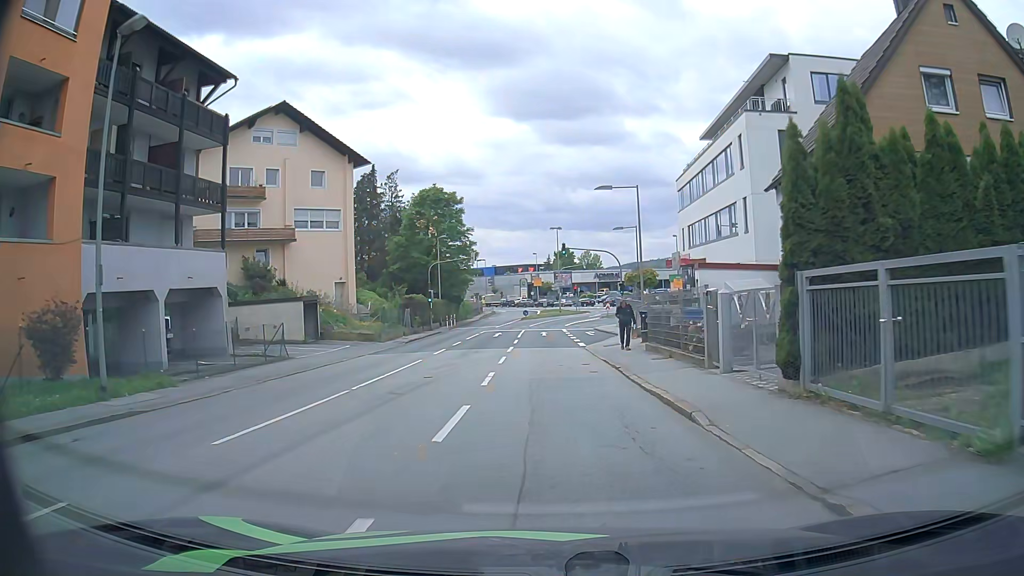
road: tertiary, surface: asphalt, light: Day
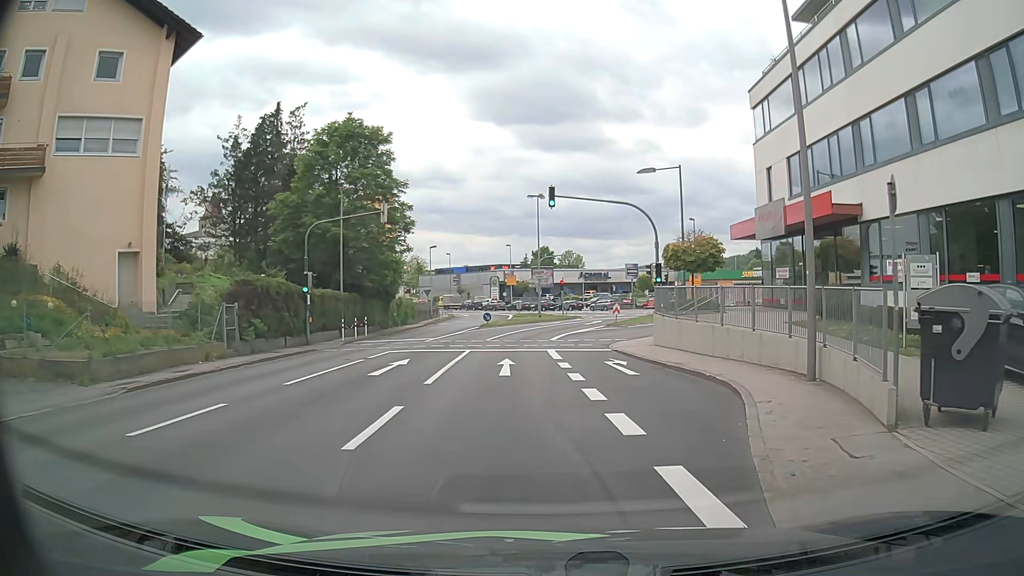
(+0.1, +24.4) m; +2°
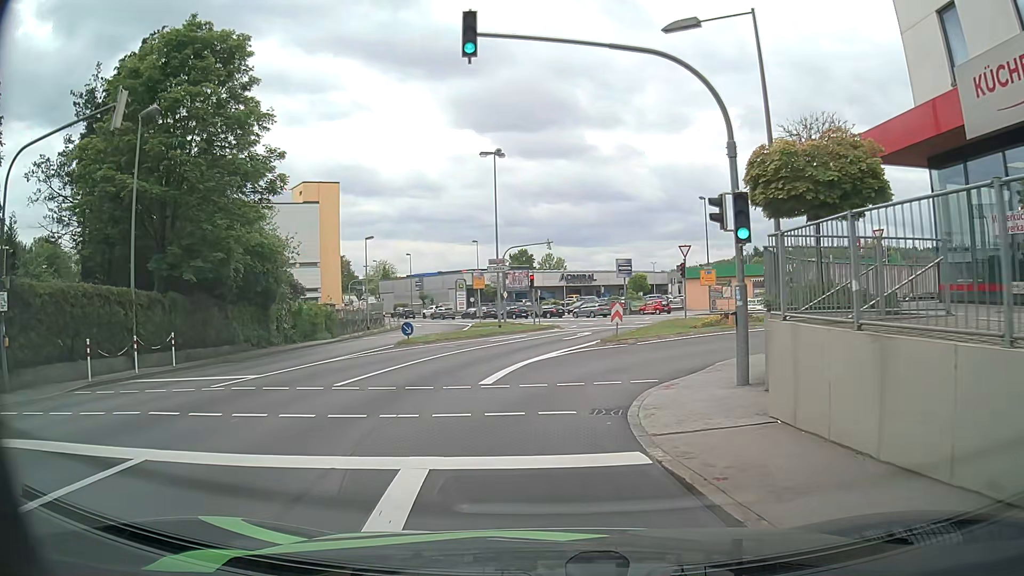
(+1.0, +17.2) m; 0°
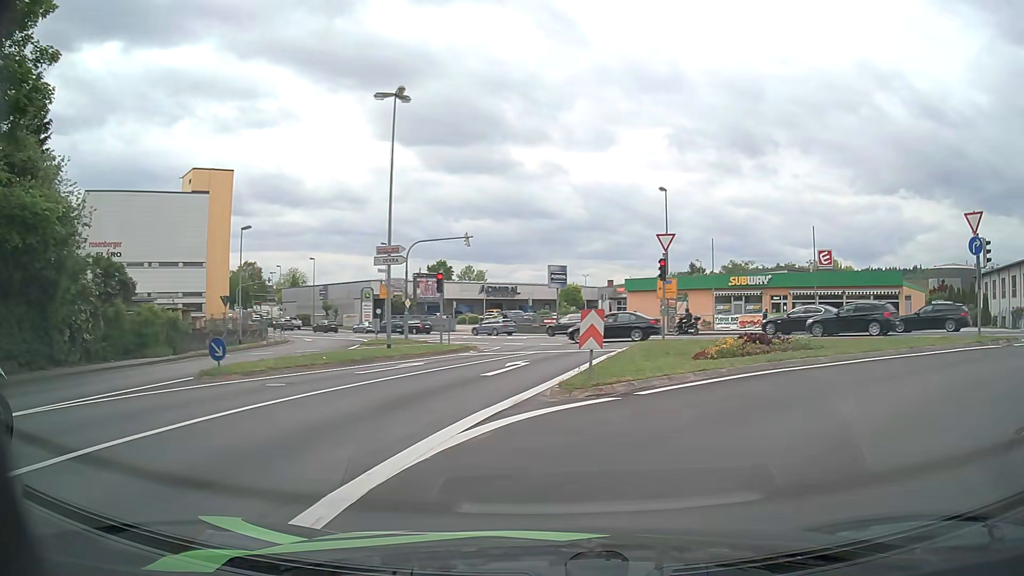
(+0.3, +12.5) m; +6°
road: tertiary_link
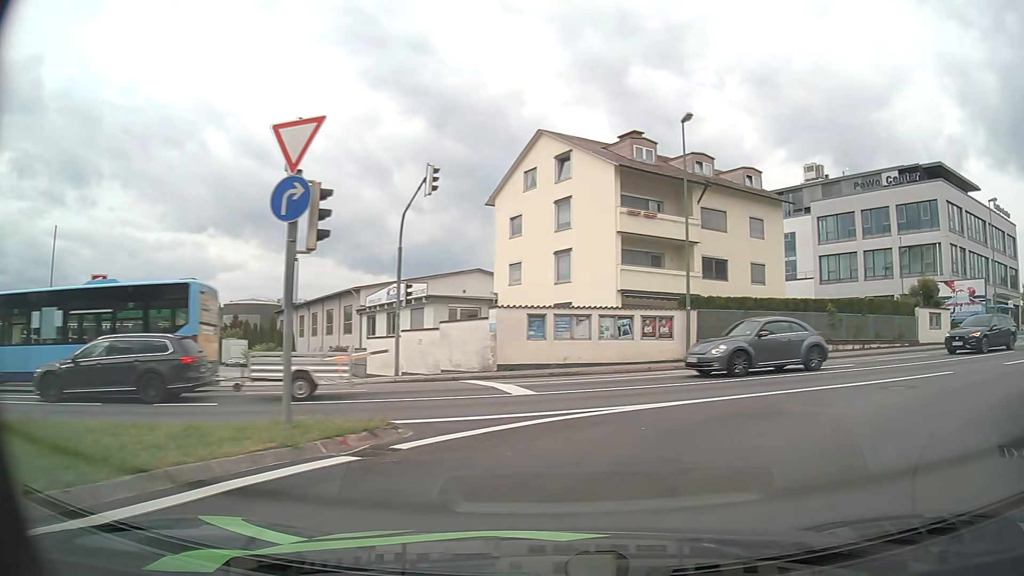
(+6.6, +11.4) m; +63°
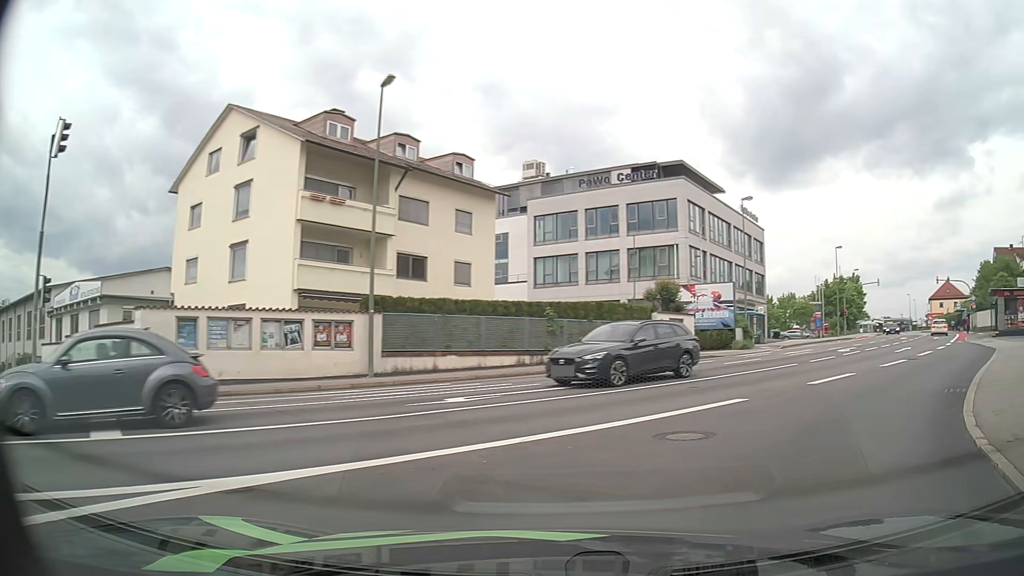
(+1.0, +5.1) m; +22°
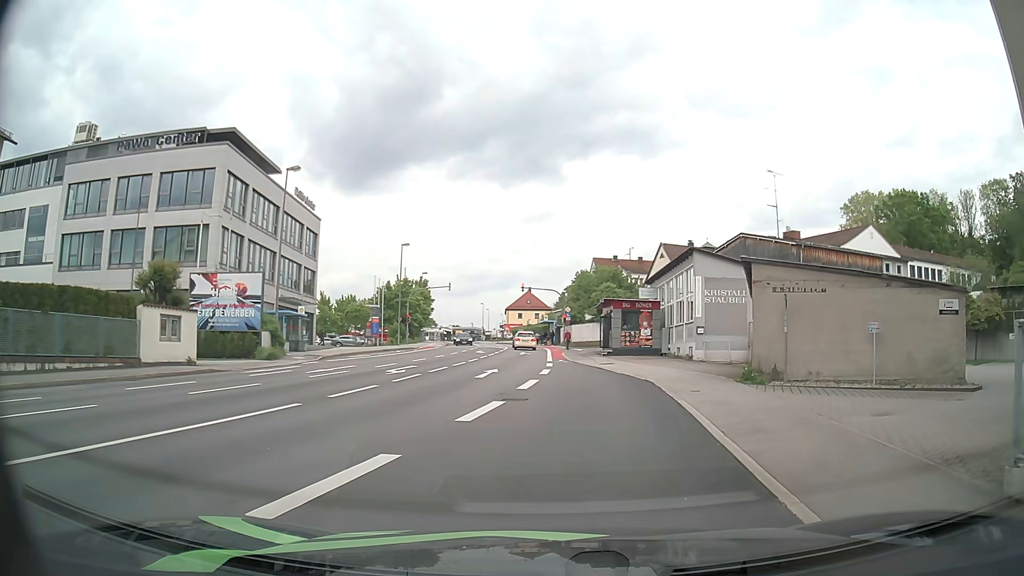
(+3.5, +9.1) m; +39°
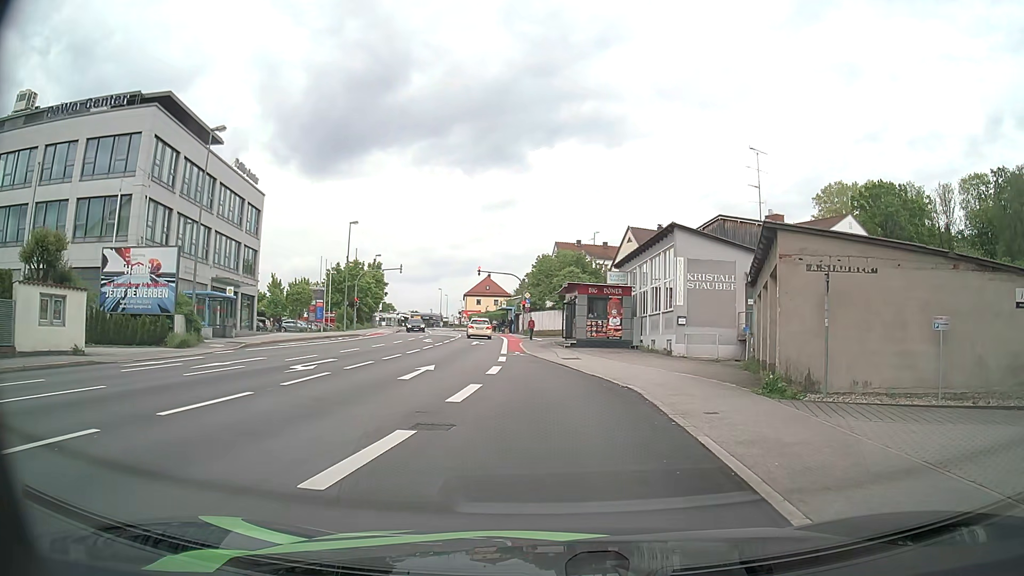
(+0.2, +5.1) m; +4°
